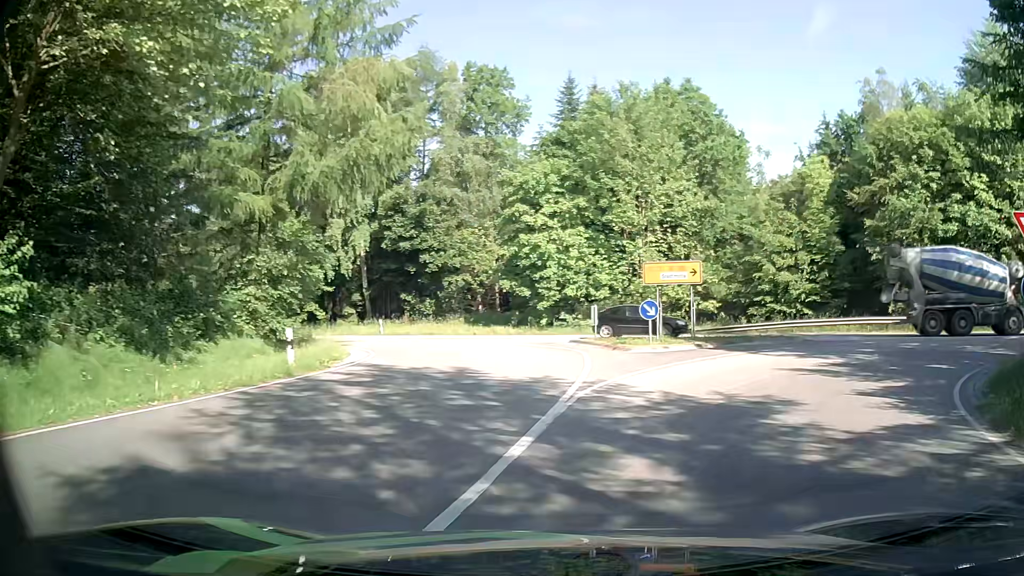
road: primary_link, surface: asphalt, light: Day
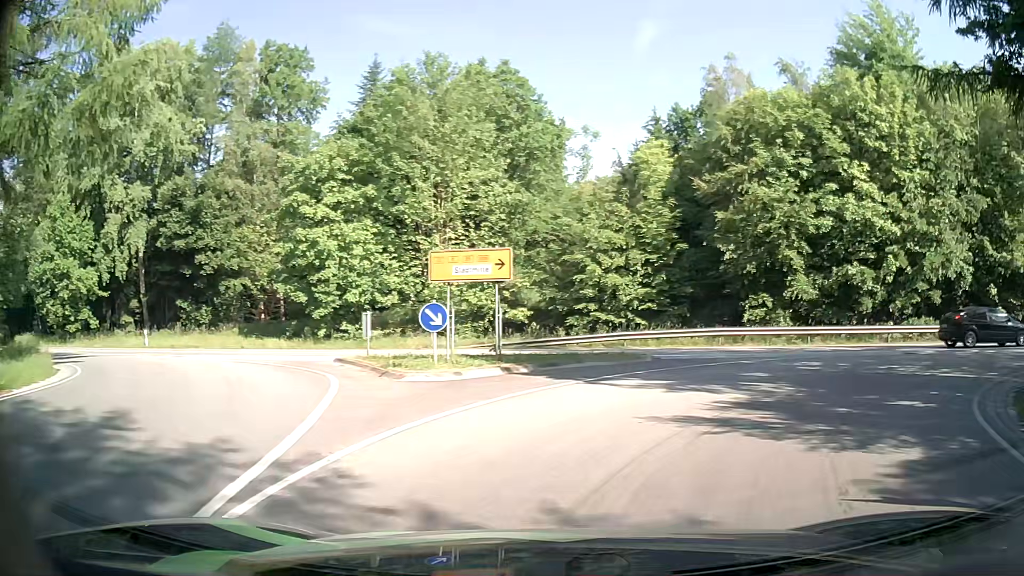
(+0.8, +6.6) m; +16°
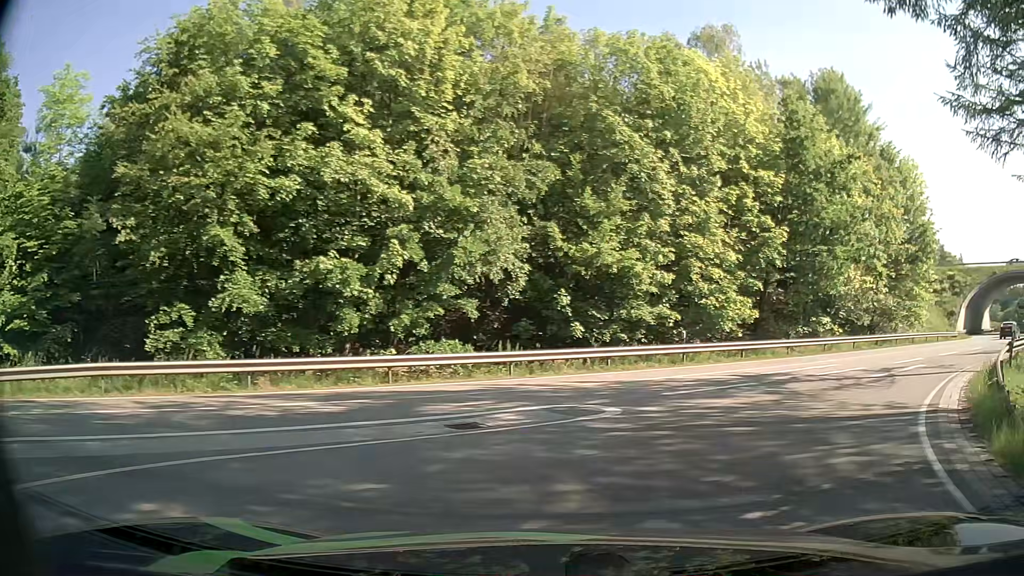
(+4.5, +11.7) m; +46°
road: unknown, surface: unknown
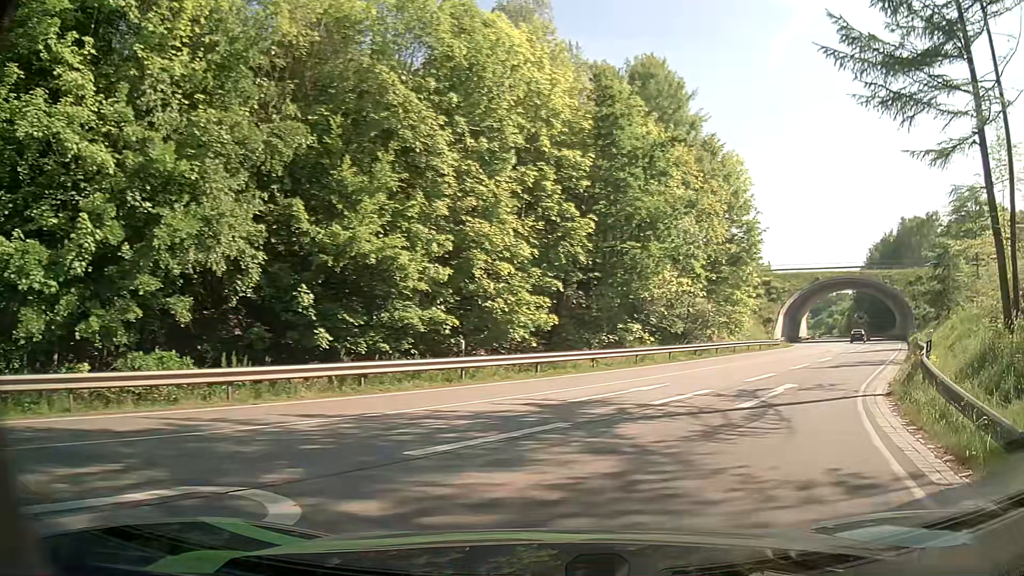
(+0.7, +5.7) m; +16°
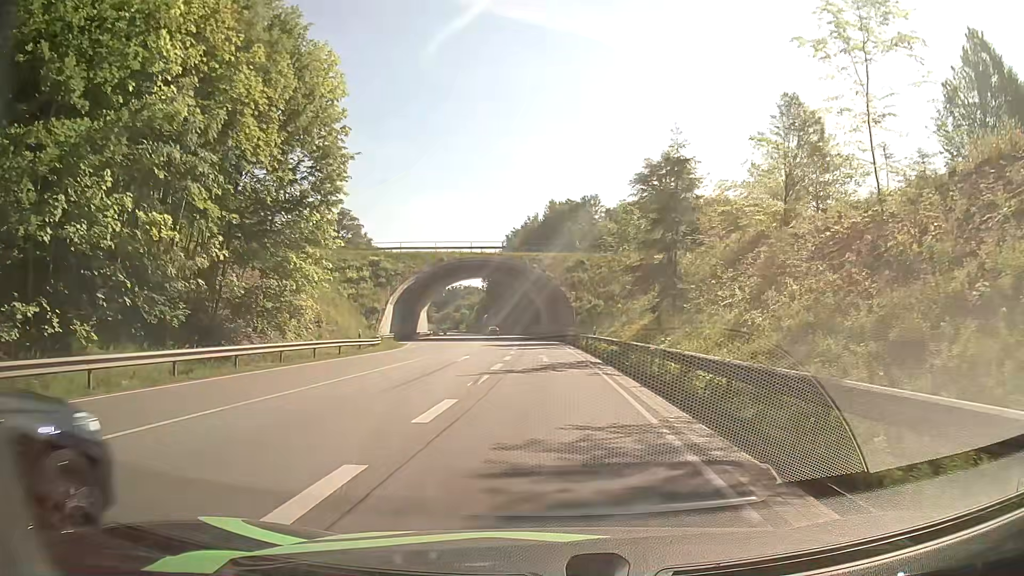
(+7.6, +19.1) m; +33°
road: primary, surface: asphalt
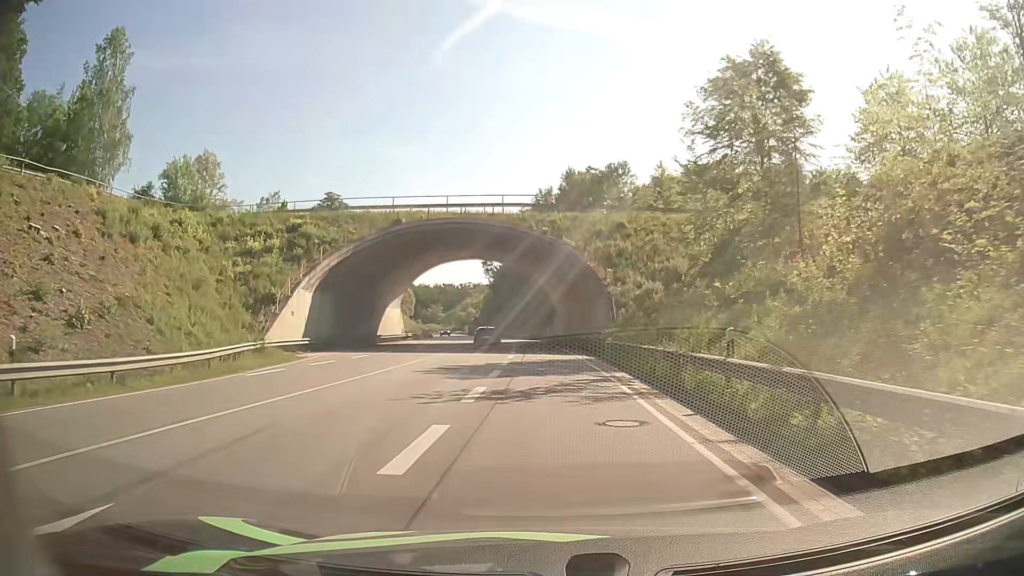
(-0.1, +27.5) m; -1°
